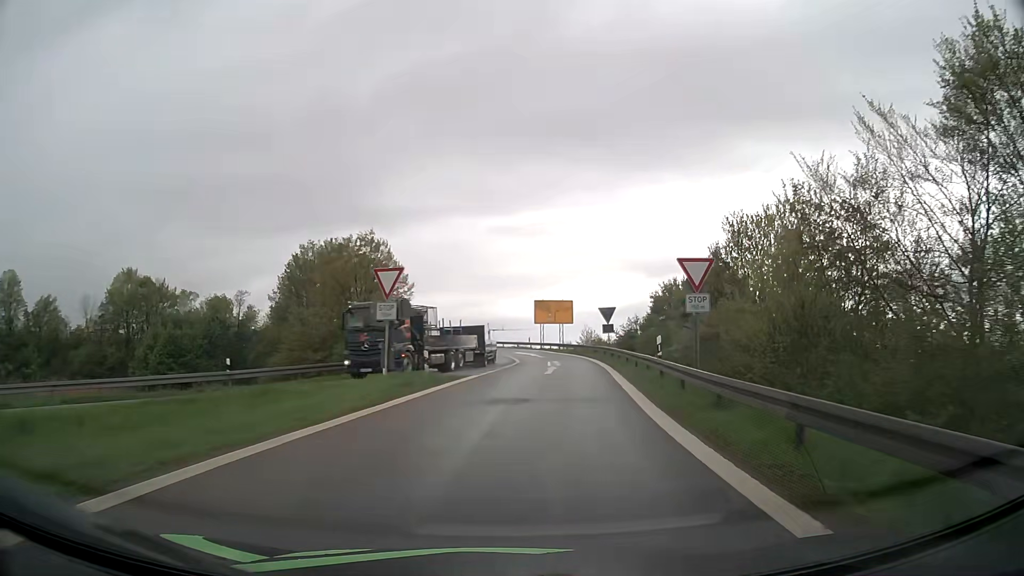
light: Day
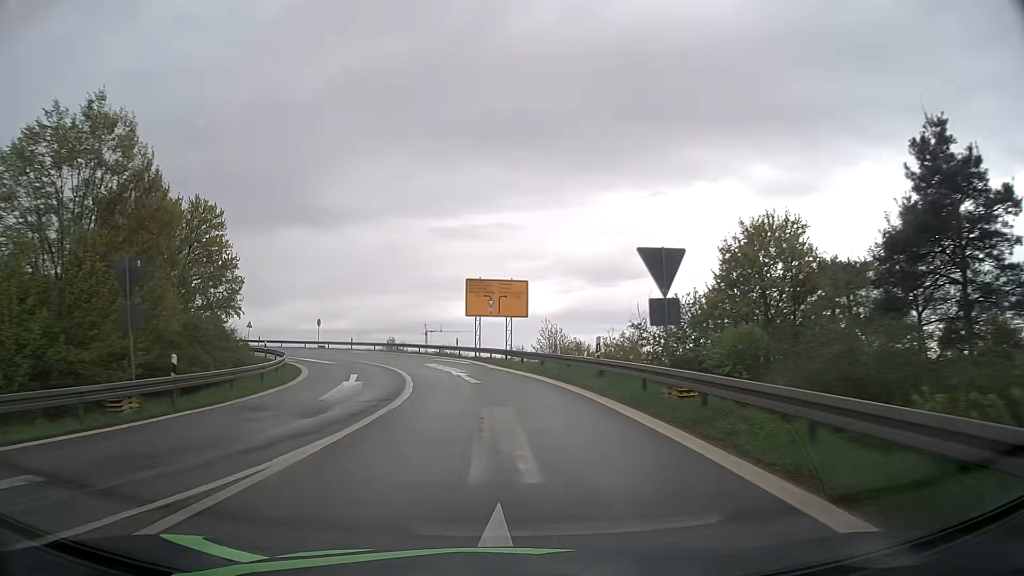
(+1.9, +28.5) m; +5°
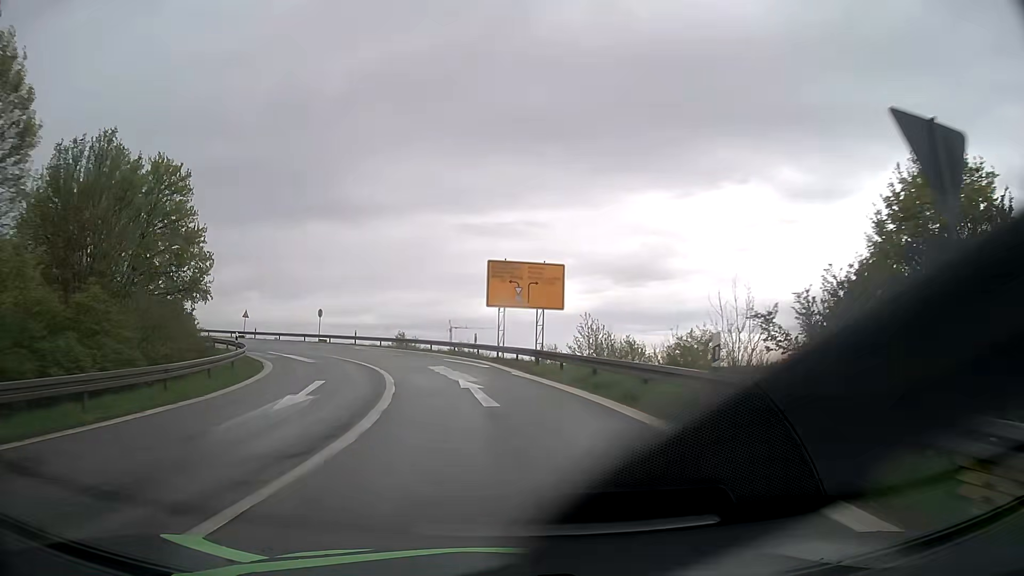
(-0.2, +9.0) m; -2°
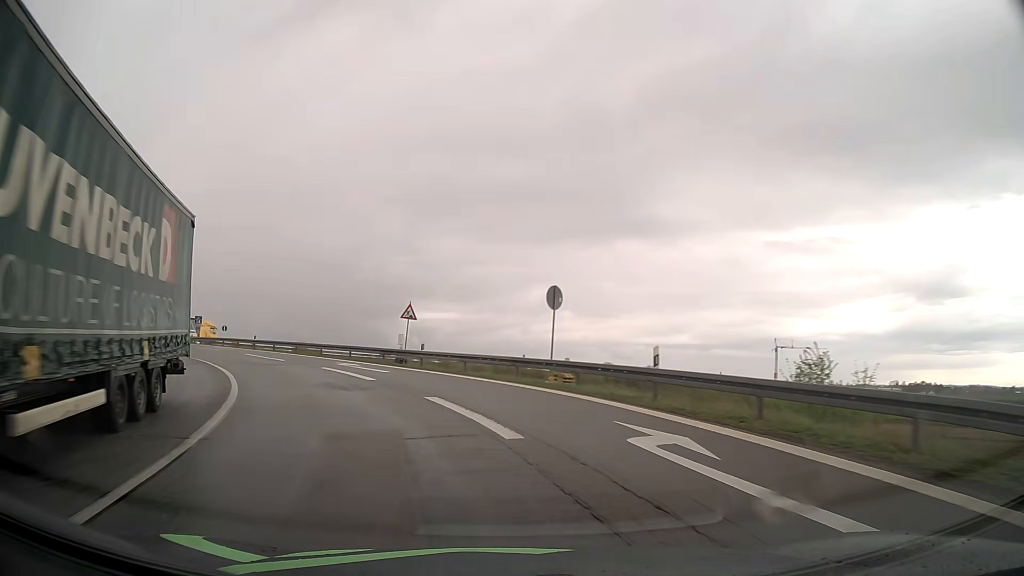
(-7.7, +39.5) m; -26°
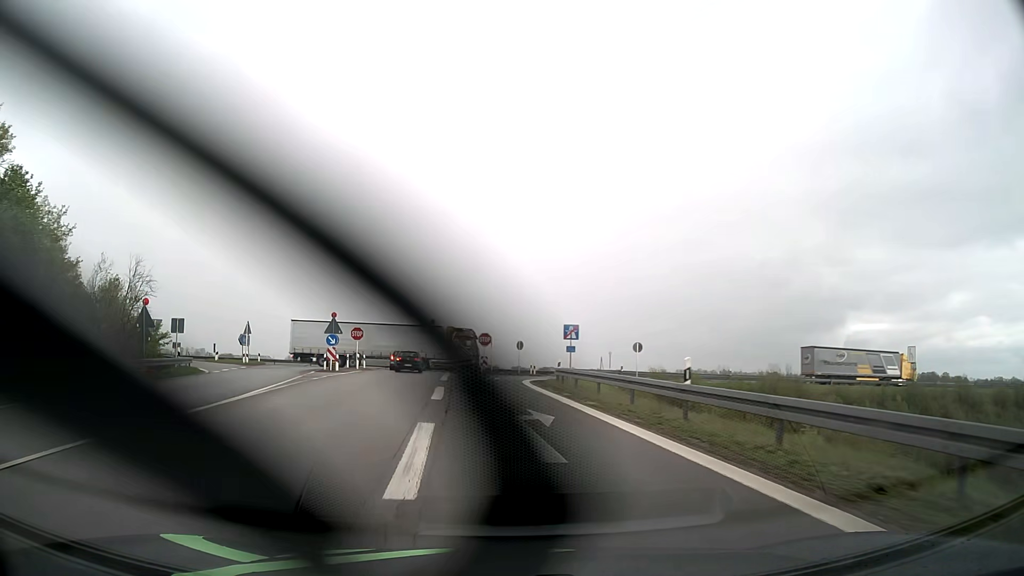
(-13.0, +36.3) m; -37°
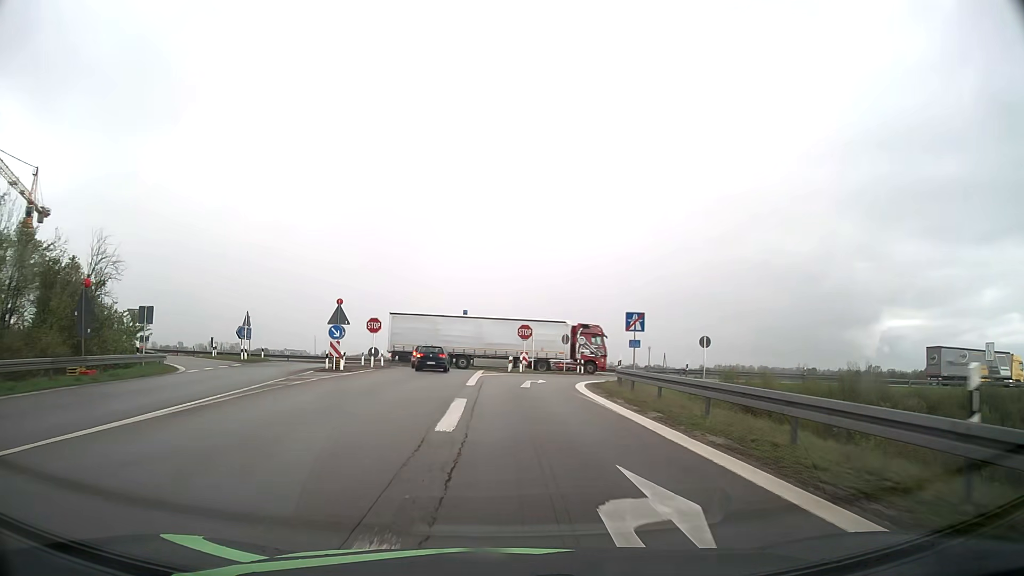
(-0.3, +7.9) m; -3°
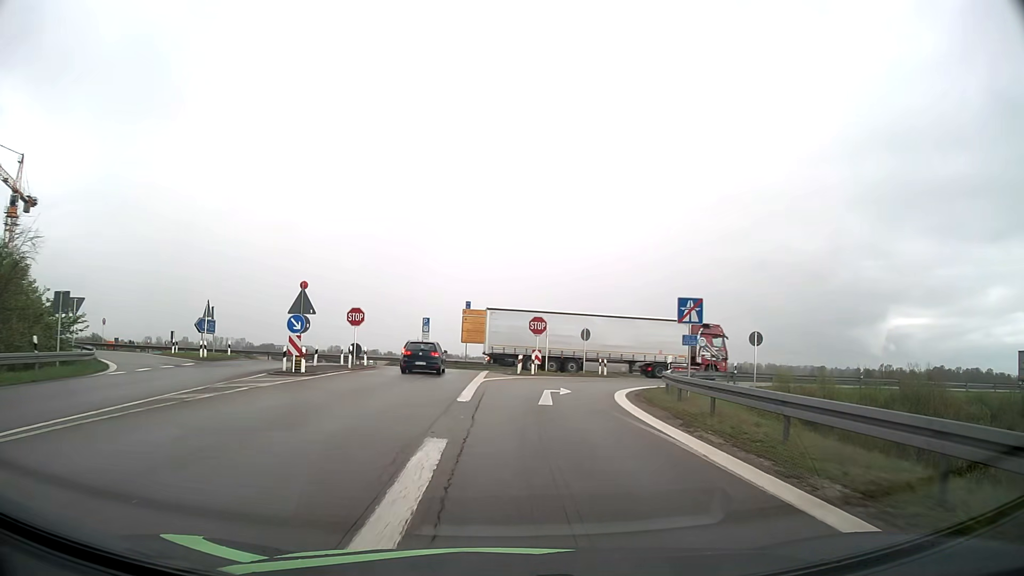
(-0.1, +7.6) m; -1°
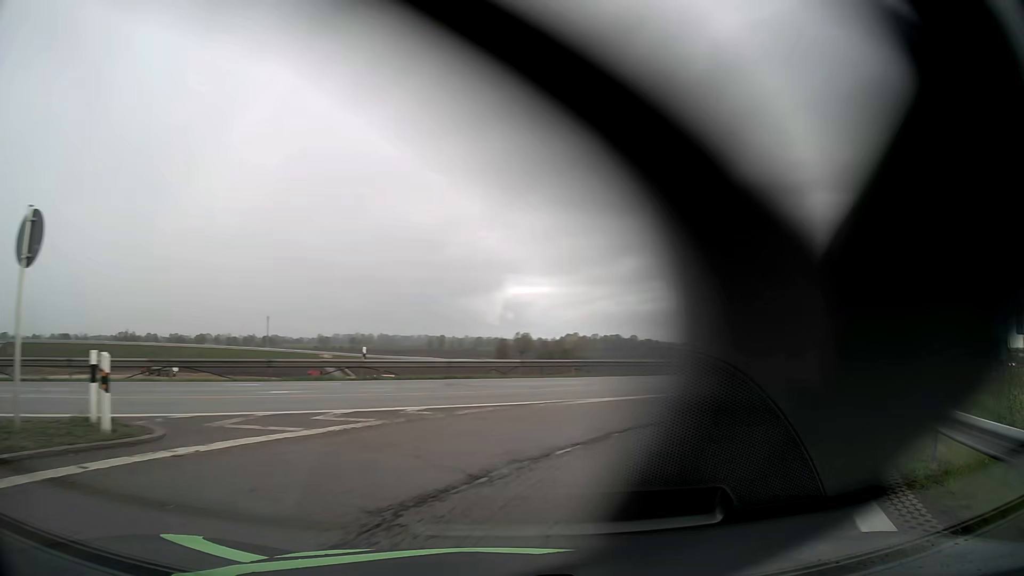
(+5.3, +31.2) m; +32°
